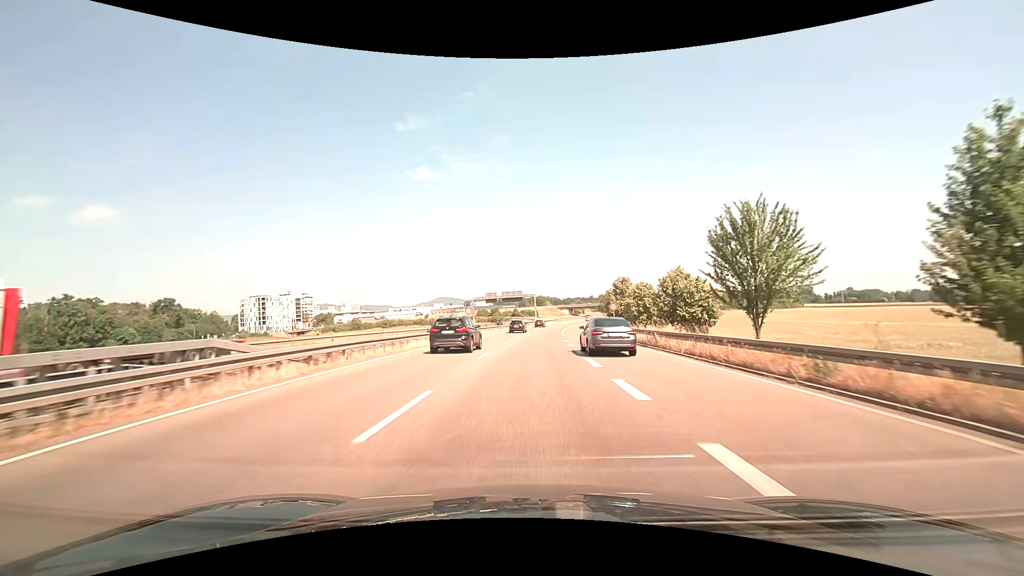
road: trunk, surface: asphalt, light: Day
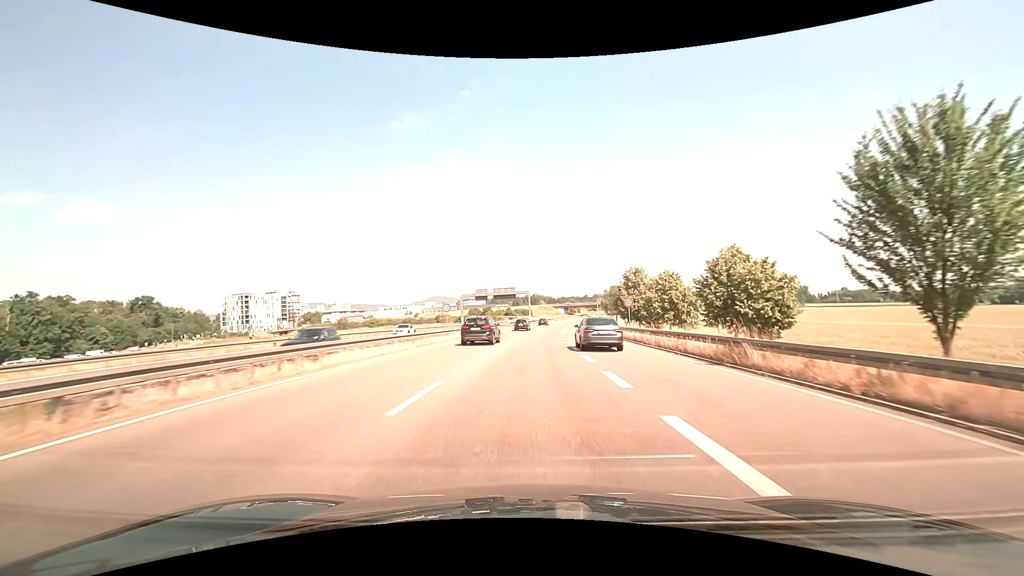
(+0.1, +10.6) m; +1°
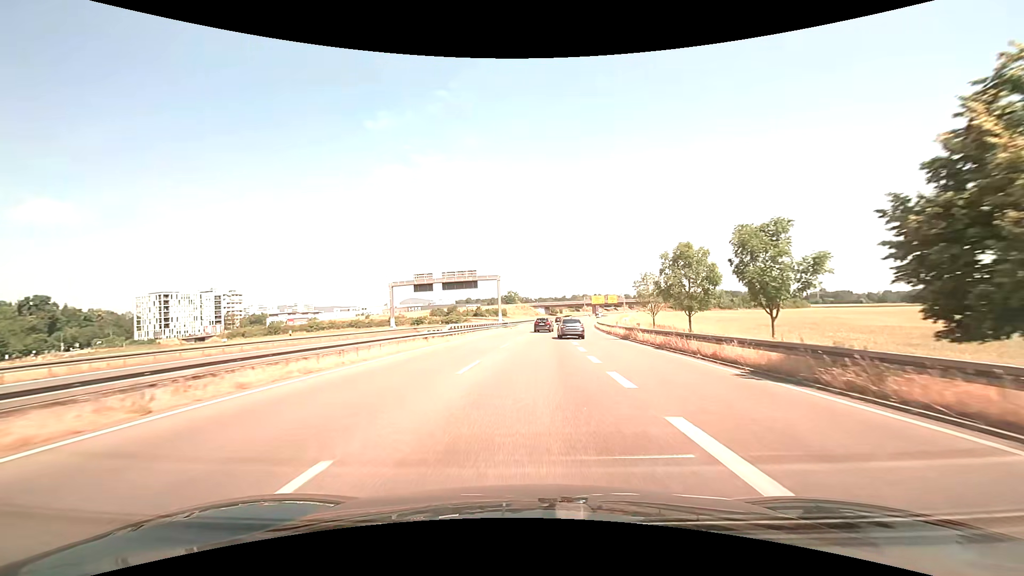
(+1.0, +42.3) m; +3°
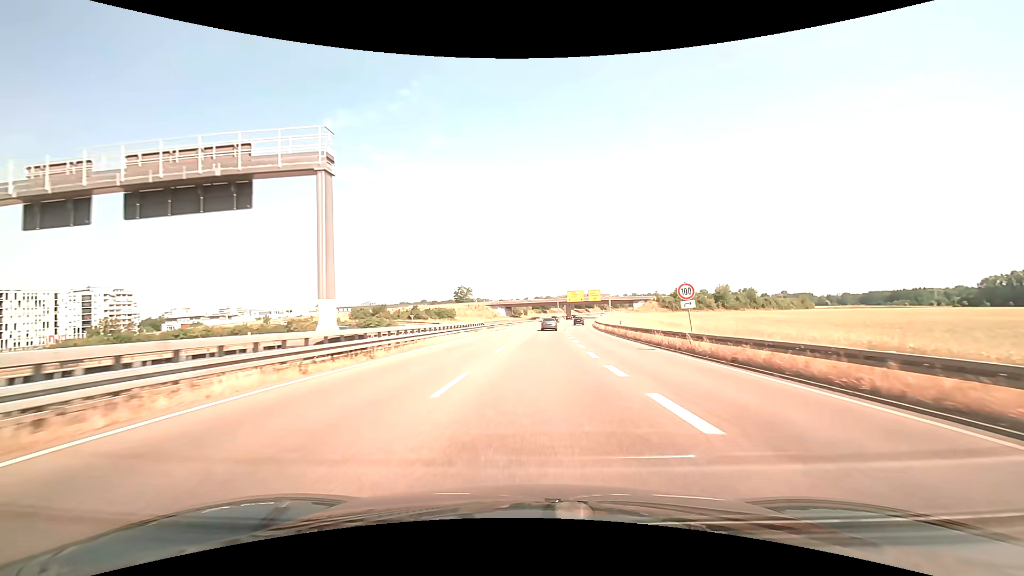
(+1.8, +52.1) m; +4°
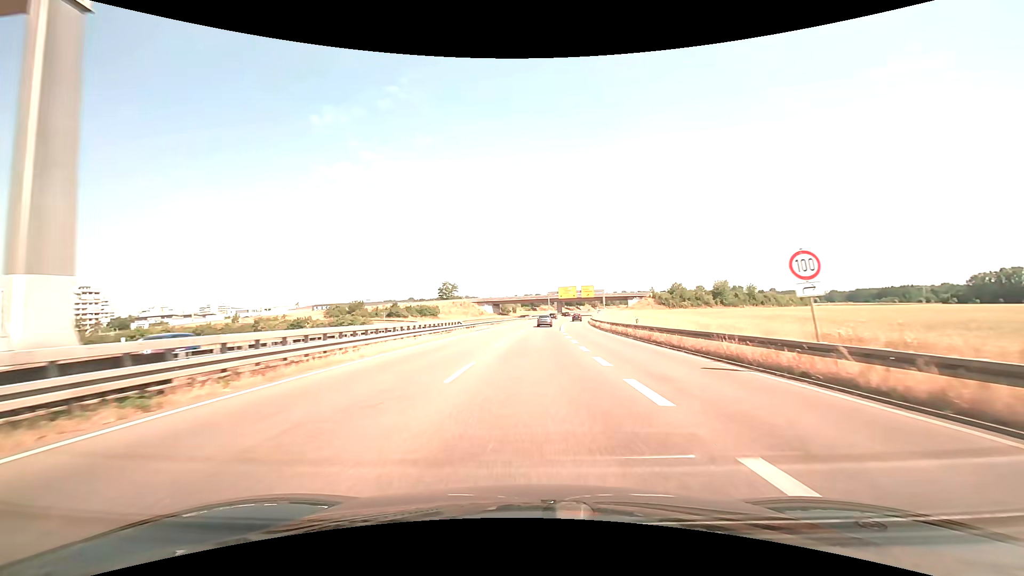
(+0.1, +10.3) m; +1°
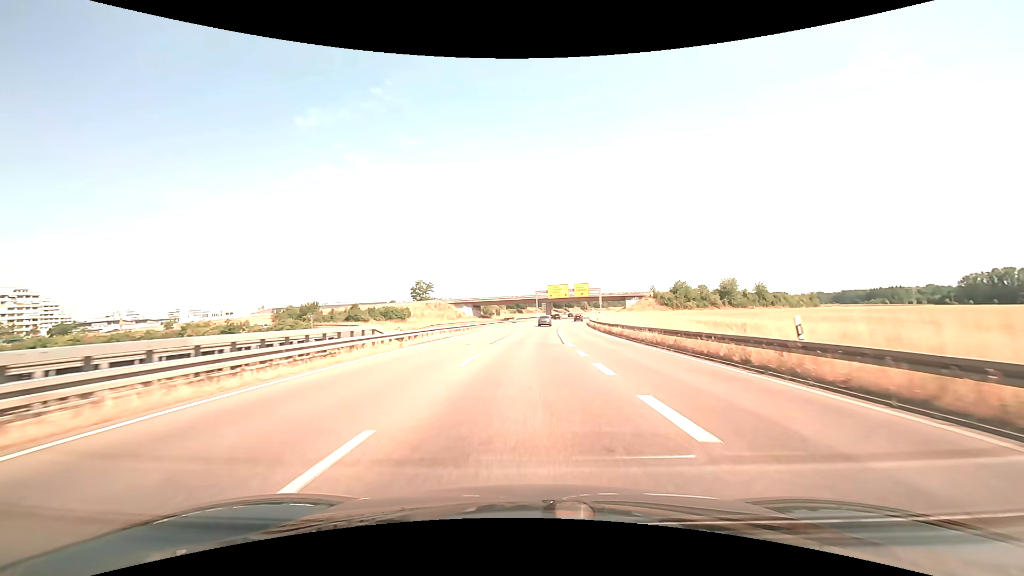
(+0.3, +20.4) m; +2°
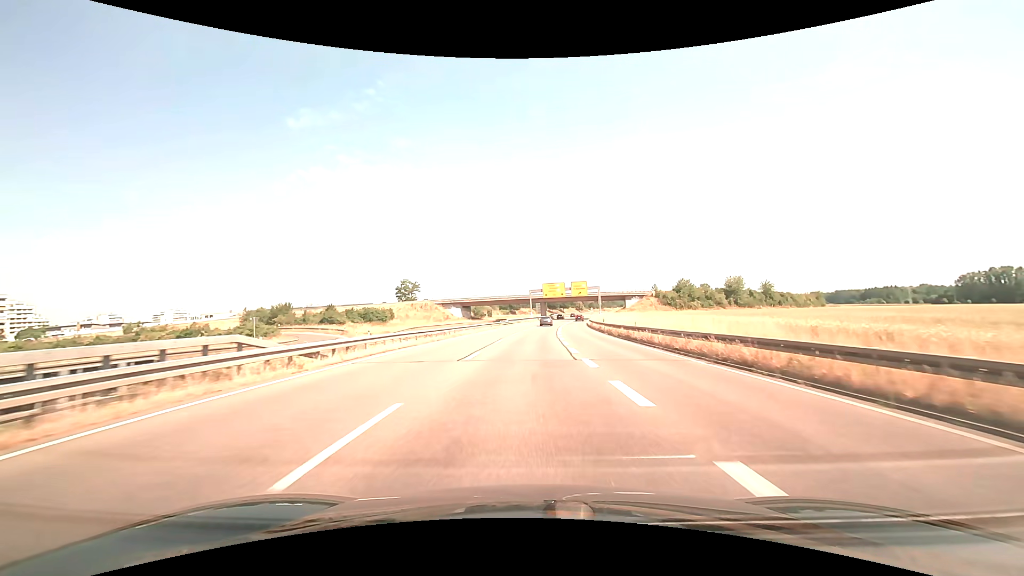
(+0.1, +10.0) m; +1°
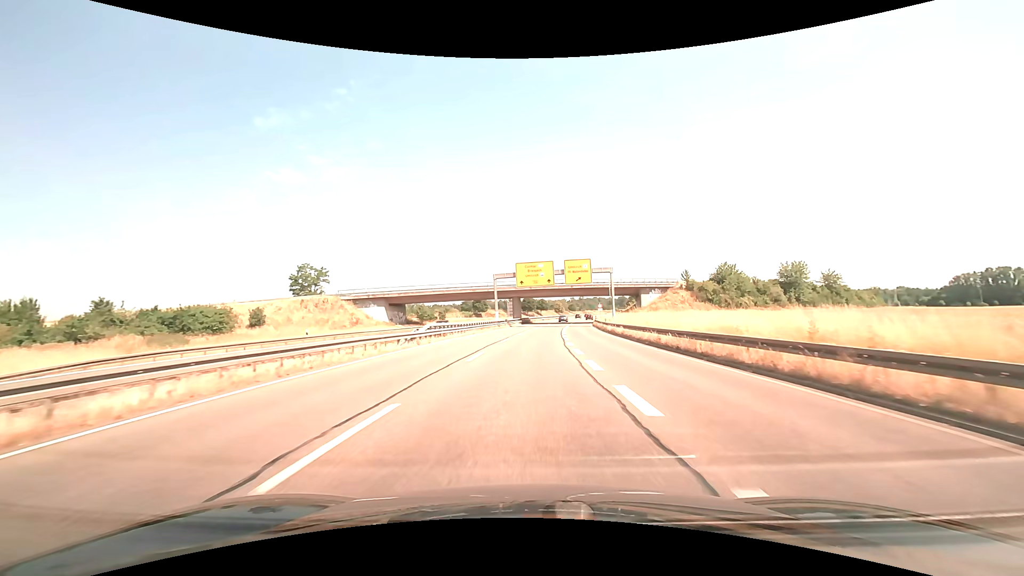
(+1.3, +48.8) m; +3°
(0, +10) (0, +20) (+1, +30) (+1, +40) (+2, +50) (+2, +60) (+3, +70) (+4, +80) (+5, +90) (+7, +100) m
